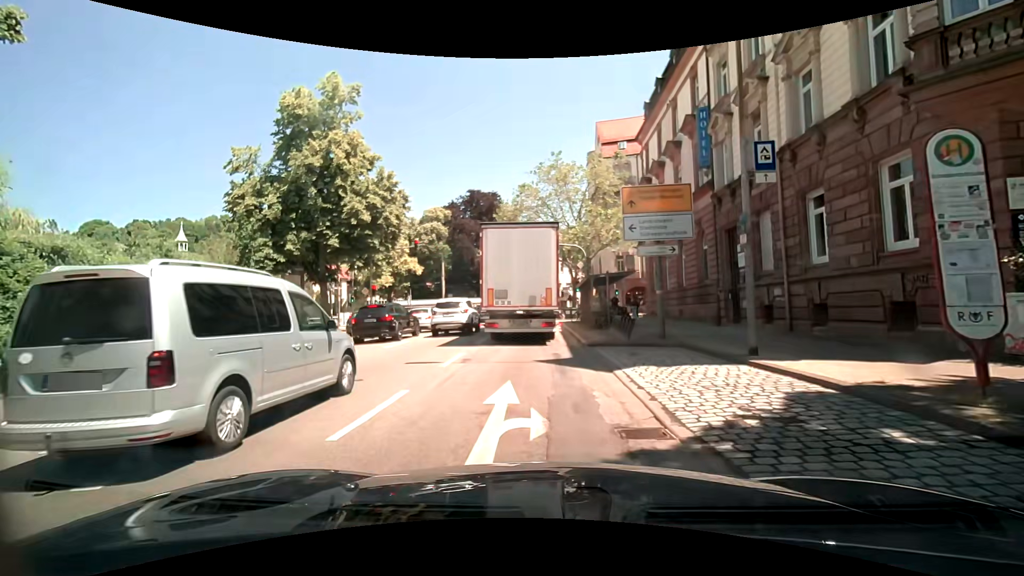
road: primary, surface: asphalt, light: Day
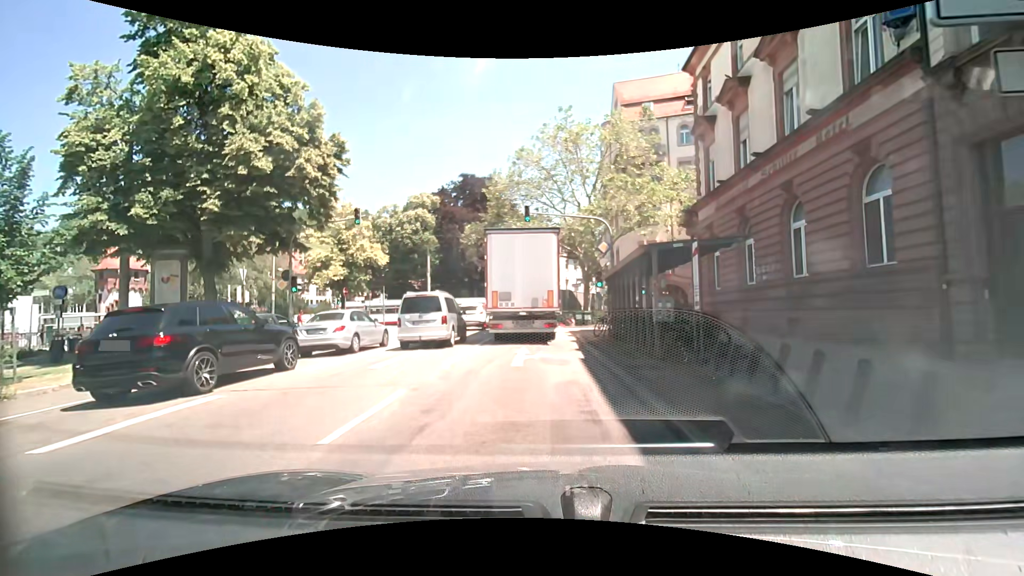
(-0.1, +12.2) m; -1°
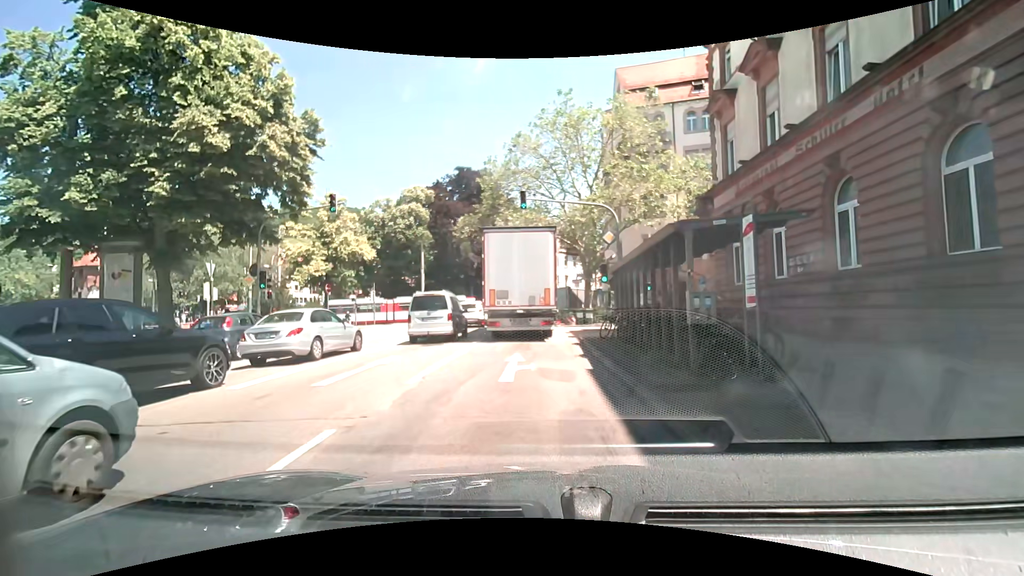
(0.0, +2.6) m; -1°
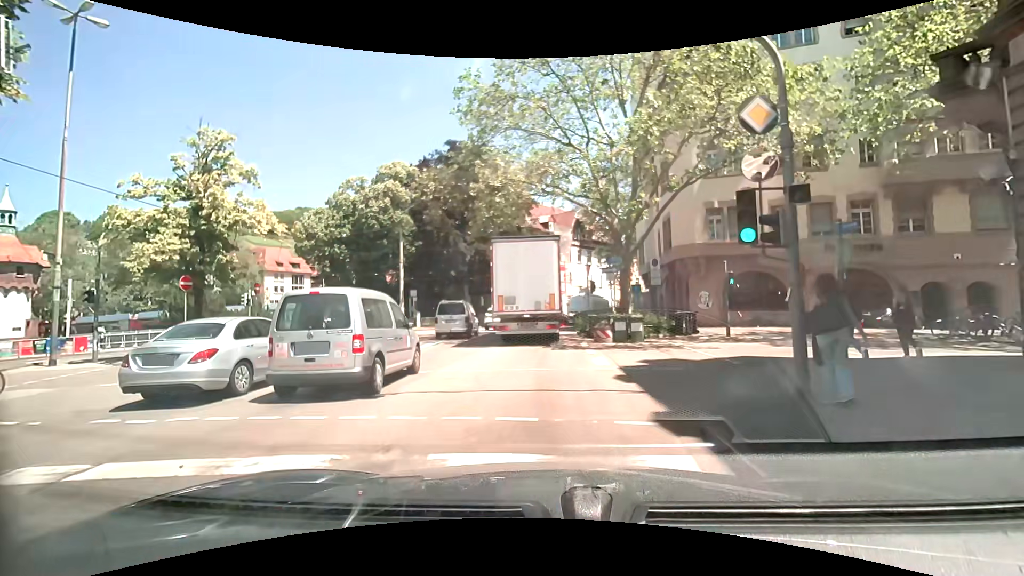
(+0.2, +14.2) m; +2°
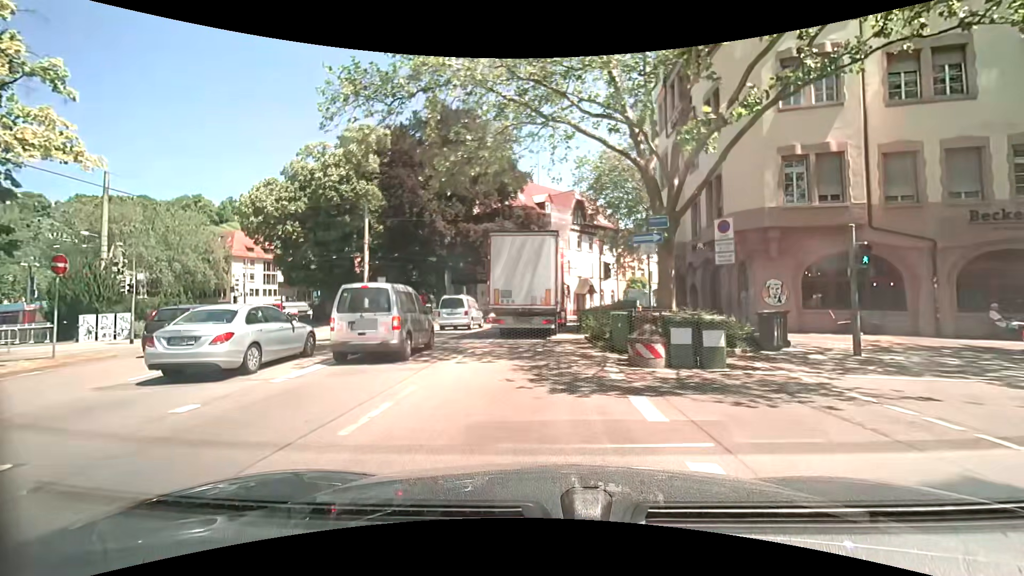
(-0.1, +9.4) m; 0°
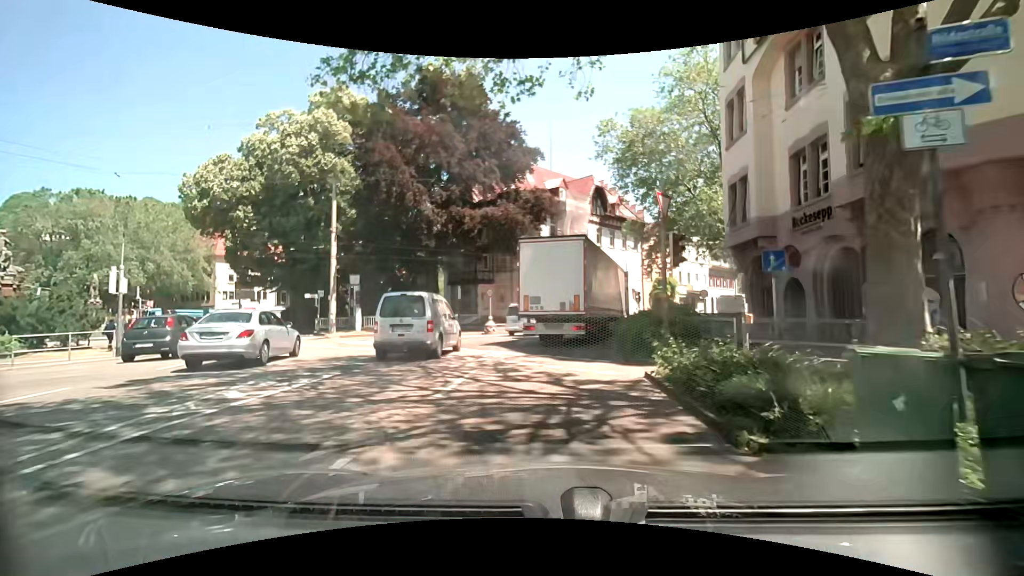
(-0.1, +9.7) m; -1°
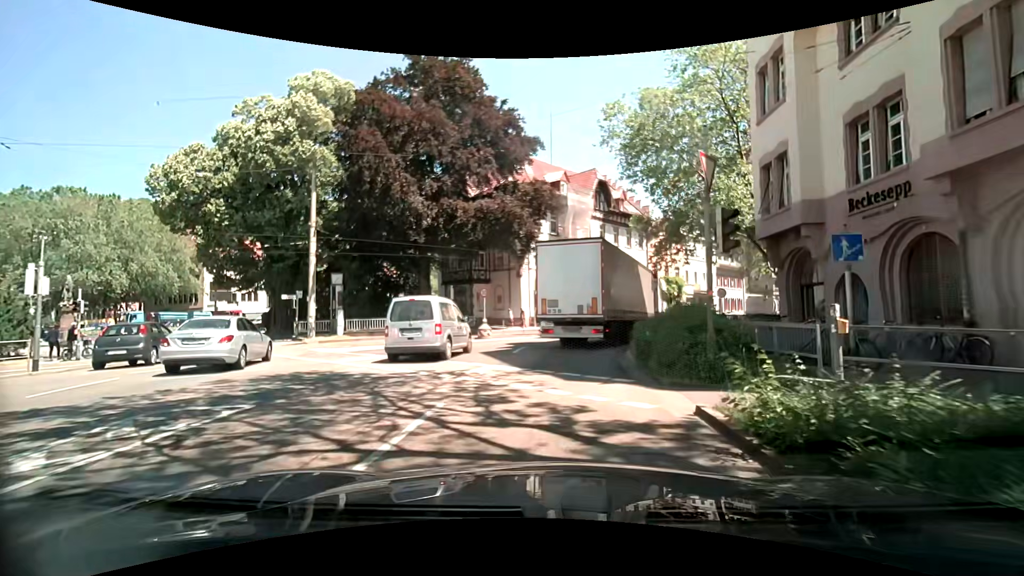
(0.0, +3.3) m; -1°
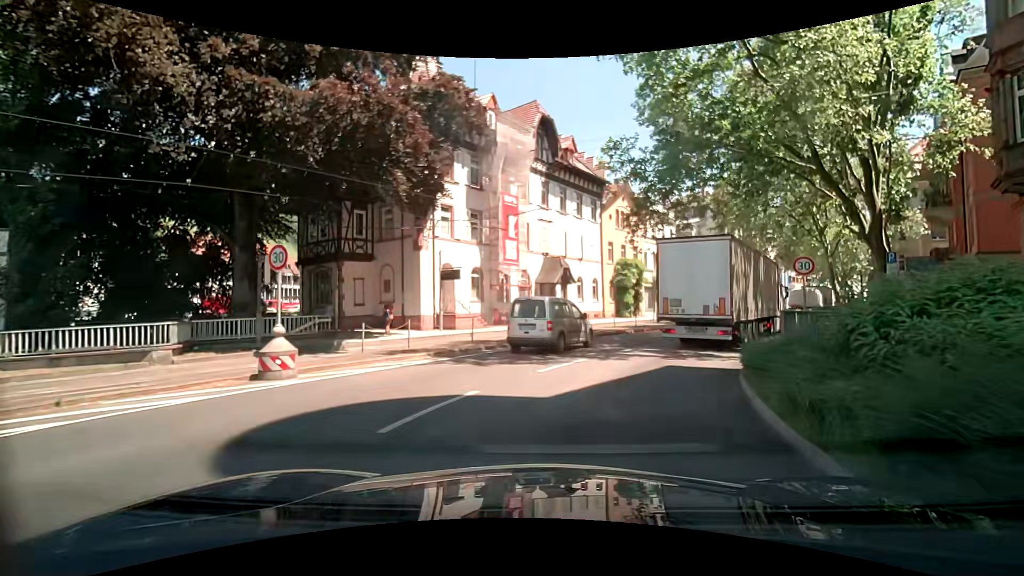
(+0.7, +16.9) m; +9°
